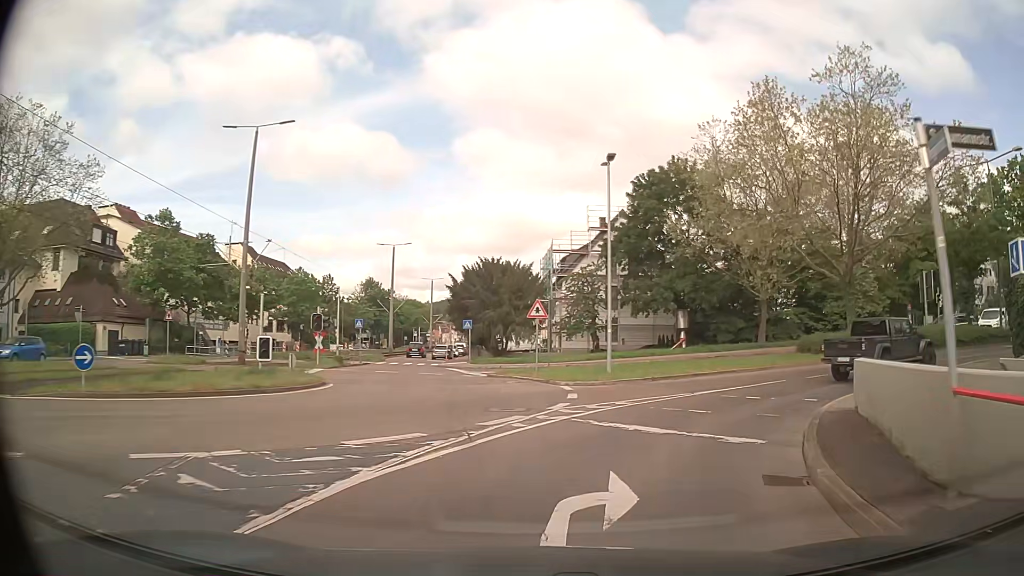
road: secondary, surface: asphalt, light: Day
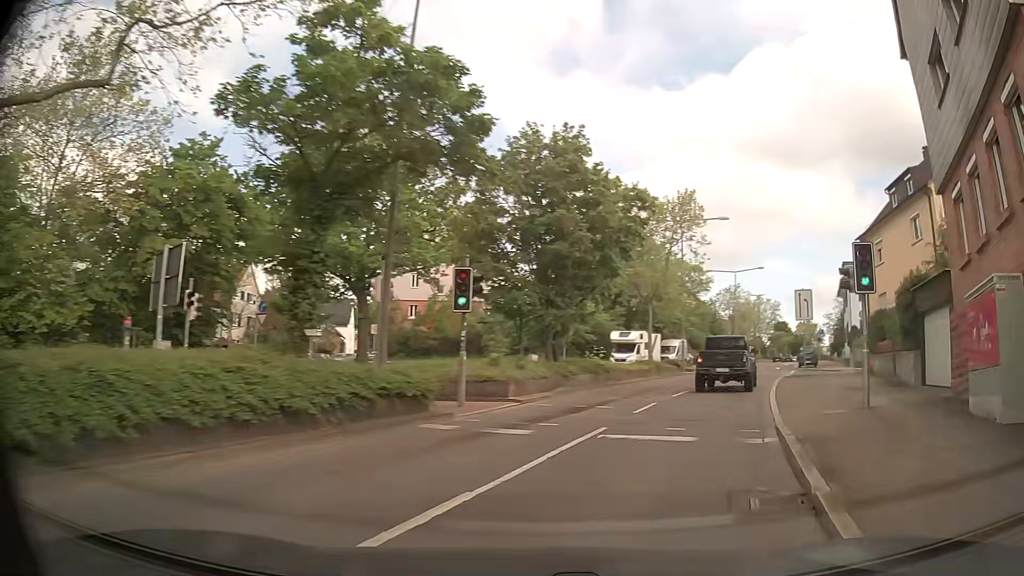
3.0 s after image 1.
(+12.6, +22.3) m; +65°
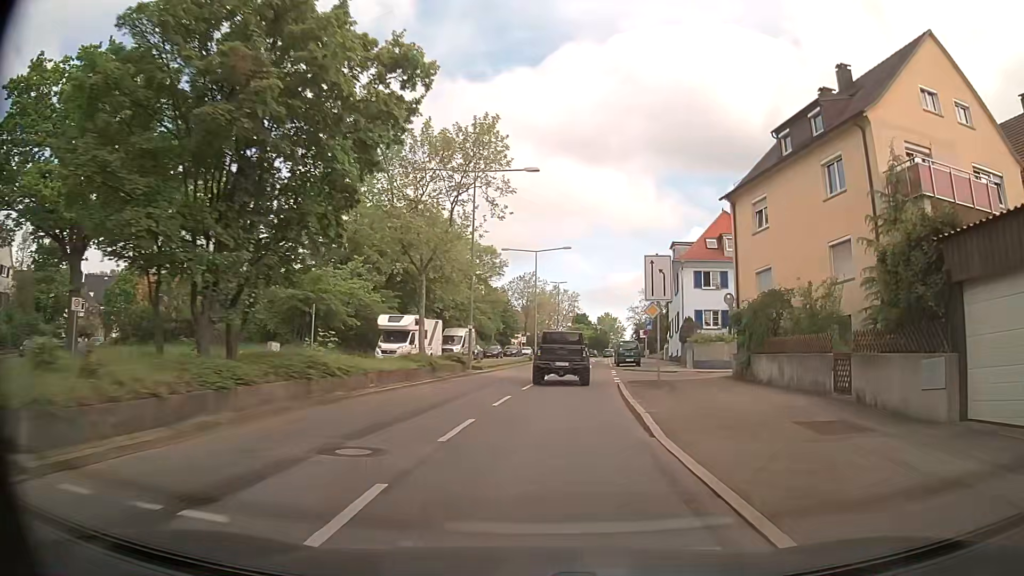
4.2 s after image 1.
(+2.4, +11.4) m; +17°
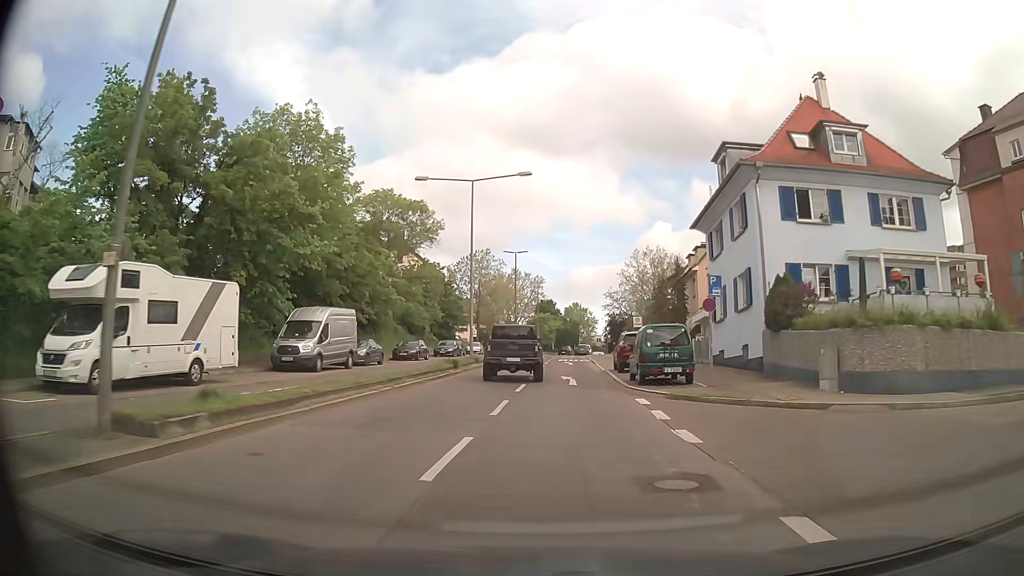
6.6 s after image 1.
(+2.2, +26.8) m; +5°
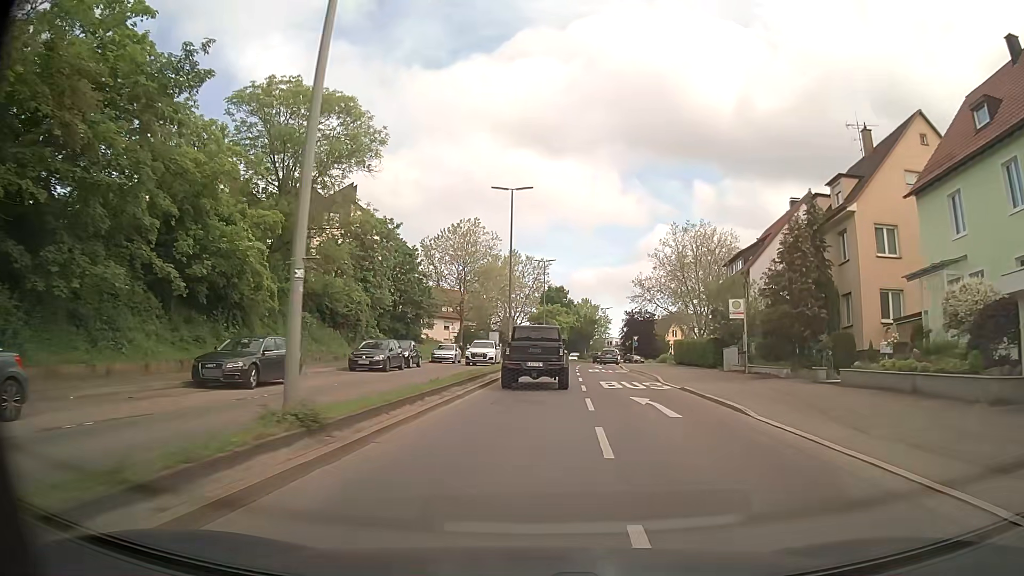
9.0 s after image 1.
(-0.4, +28.6) m; 0°
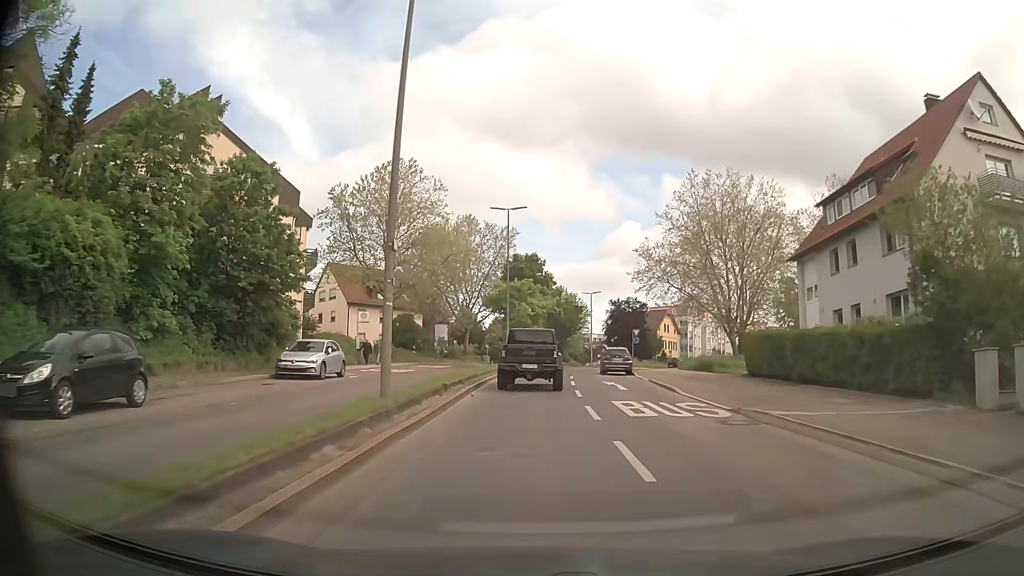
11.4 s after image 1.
(+0.6, +25.4) m; +3°
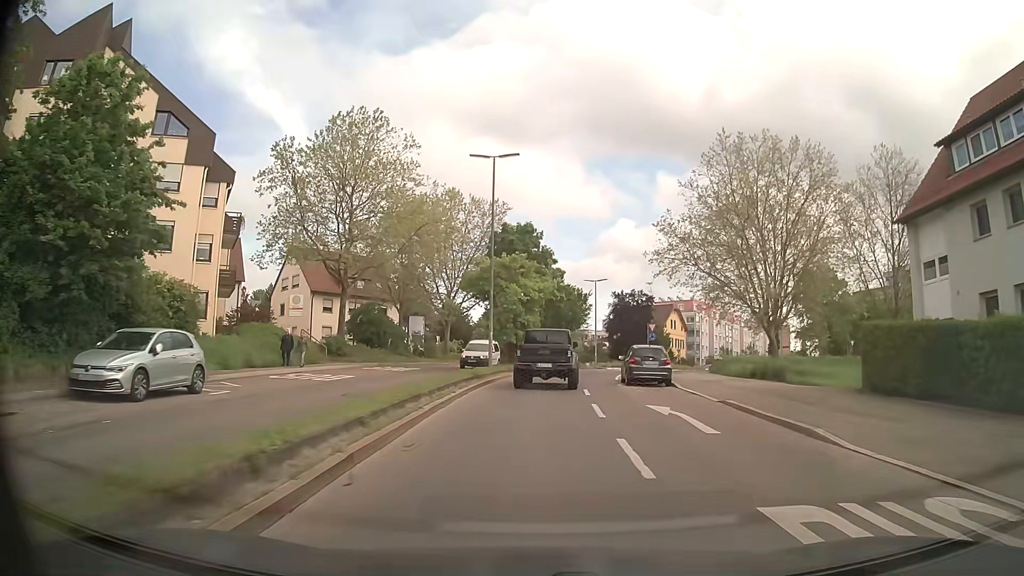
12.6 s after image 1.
(0.0, +11.8) m; +1°
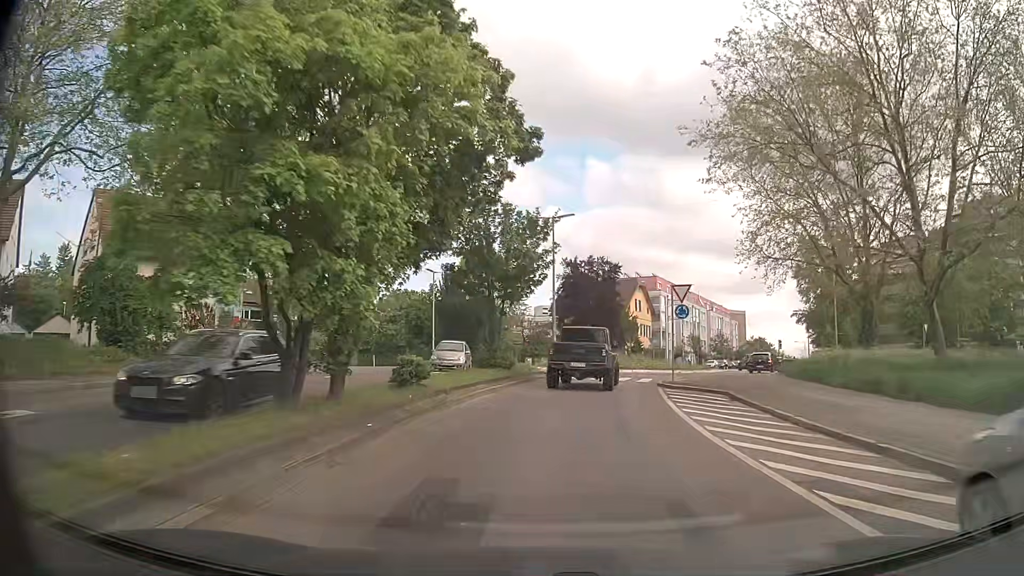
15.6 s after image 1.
(+0.5, +28.0) m; +5°
(0, +10) (+2, +20) (+4, +30) (+9, +38) (+15, +46) (+19, +55) (+20, +65) (+23, +75) (+27, +84) (+32, +93) m
